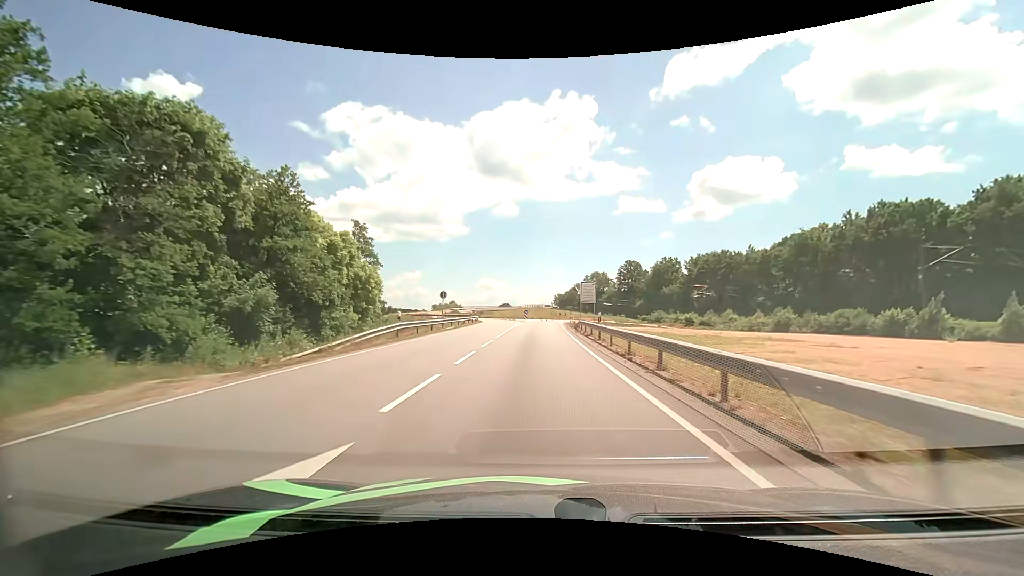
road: primary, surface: asphalt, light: Day
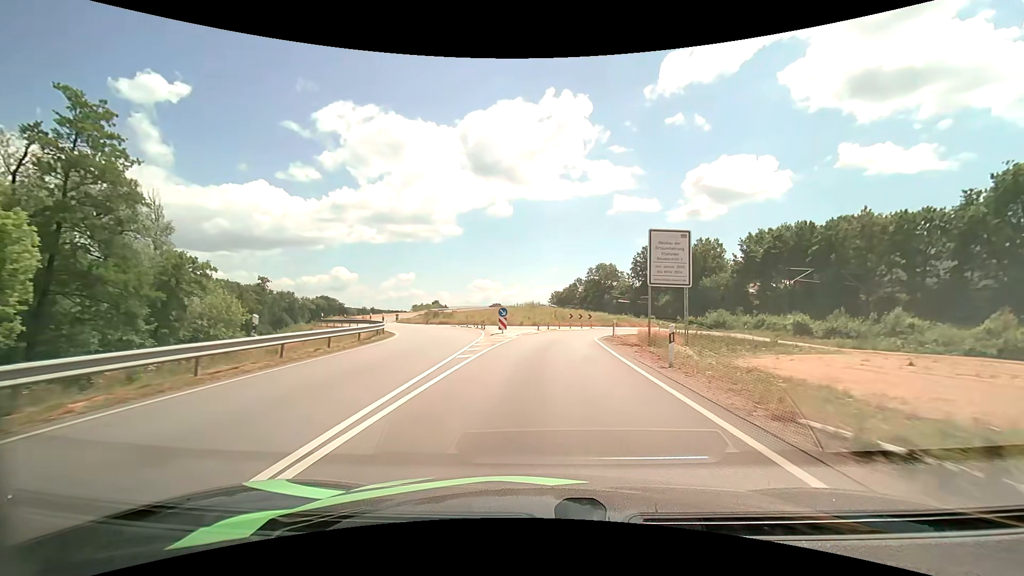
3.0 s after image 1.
(+0.1, +41.5) m; +1°
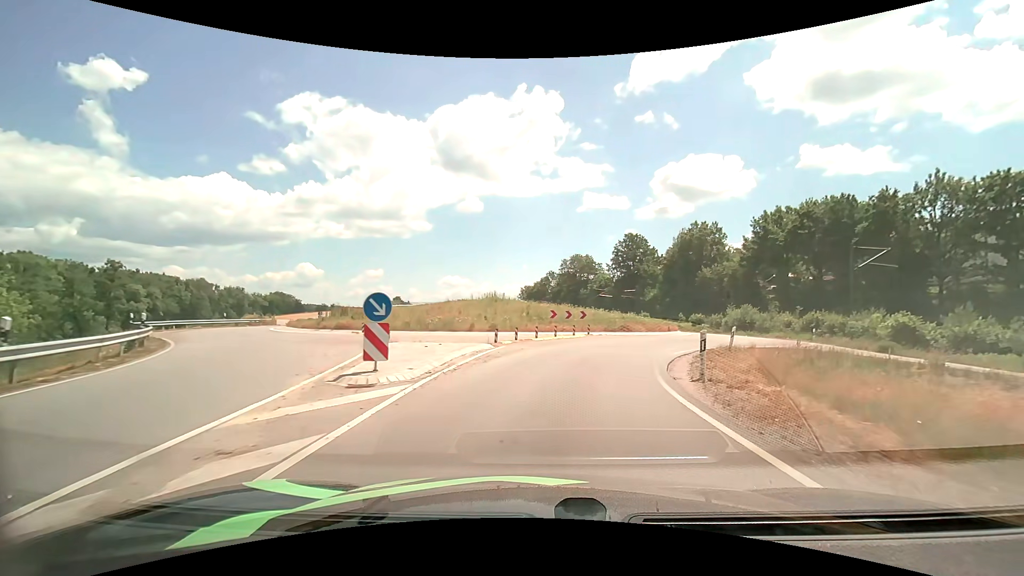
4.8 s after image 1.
(+0.3, +20.1) m; +3°
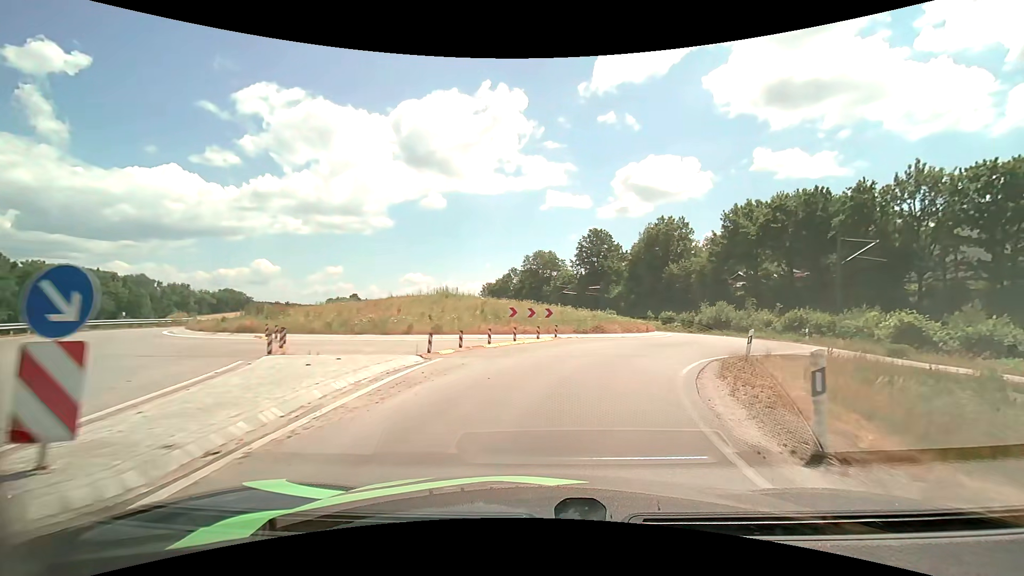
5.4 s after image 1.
(+0.2, +5.8) m; +4°
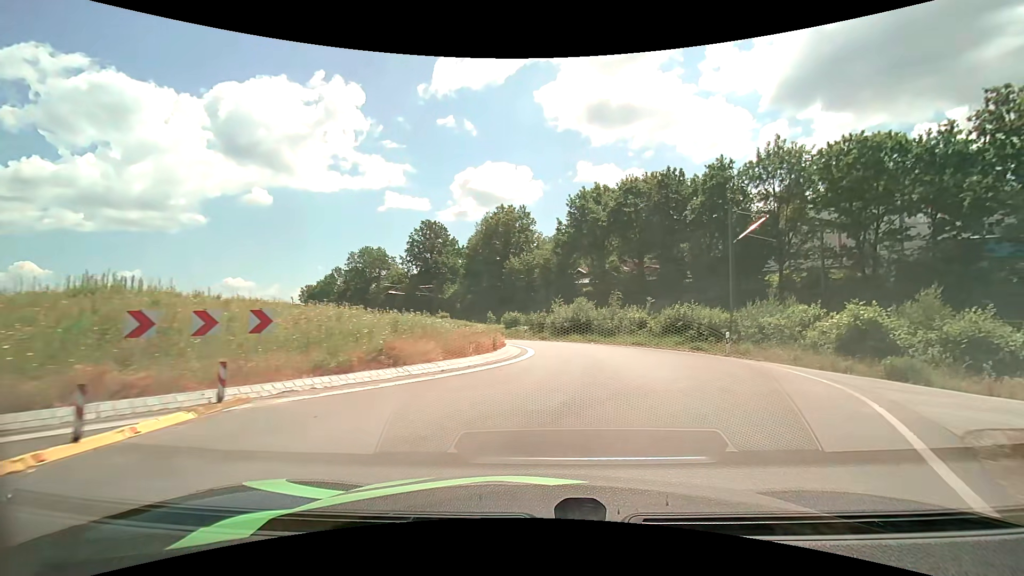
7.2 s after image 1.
(+2.4, +15.7) m; +18°
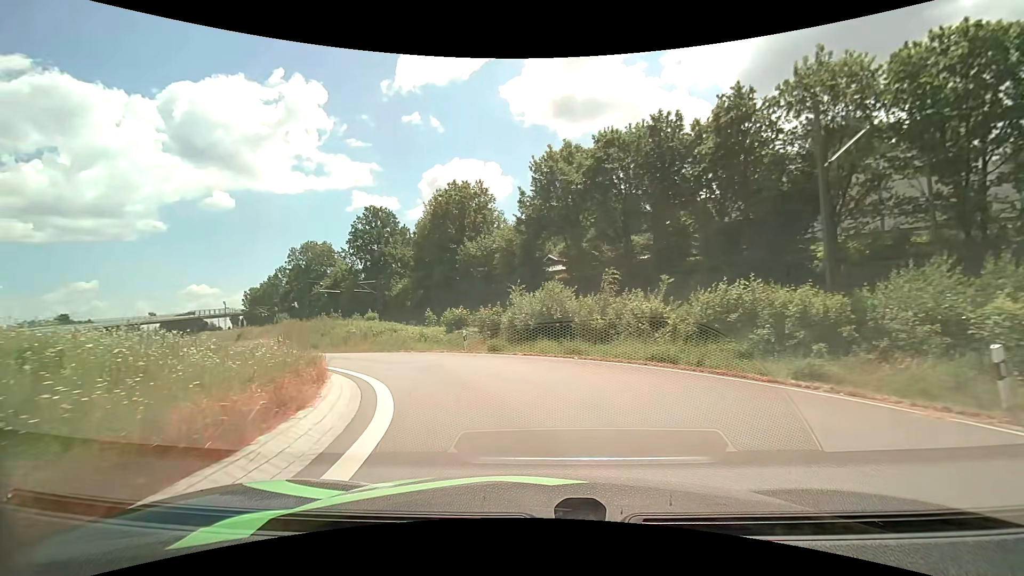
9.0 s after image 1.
(+1.4, +14.8) m; +5°
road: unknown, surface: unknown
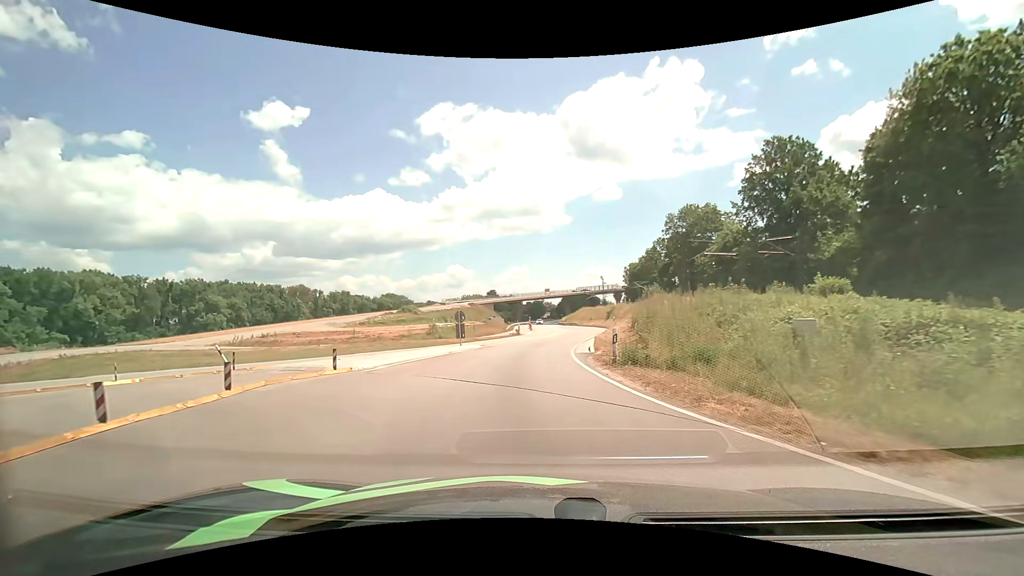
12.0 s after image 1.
(-9.1, +21.6) m; -43°
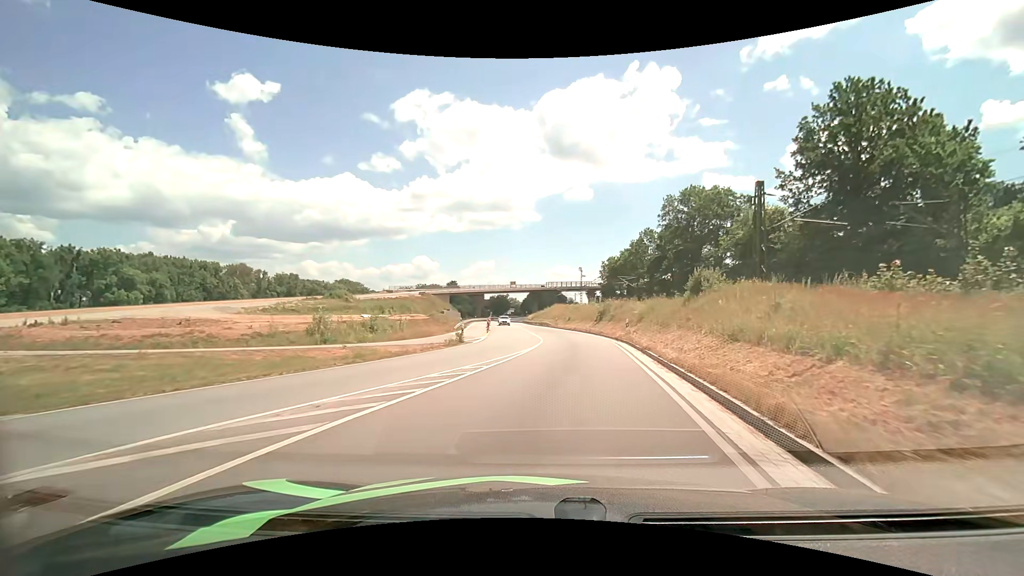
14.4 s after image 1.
(-0.2, +22.4) m; +3°
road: primary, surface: asphalt
(0, +10) (+1, +20) (+2, +30) (+2, +40) (+2, +50) (+1, +60) (0, +70) (-1, +80) (-2, +90) (-2, +100) m
